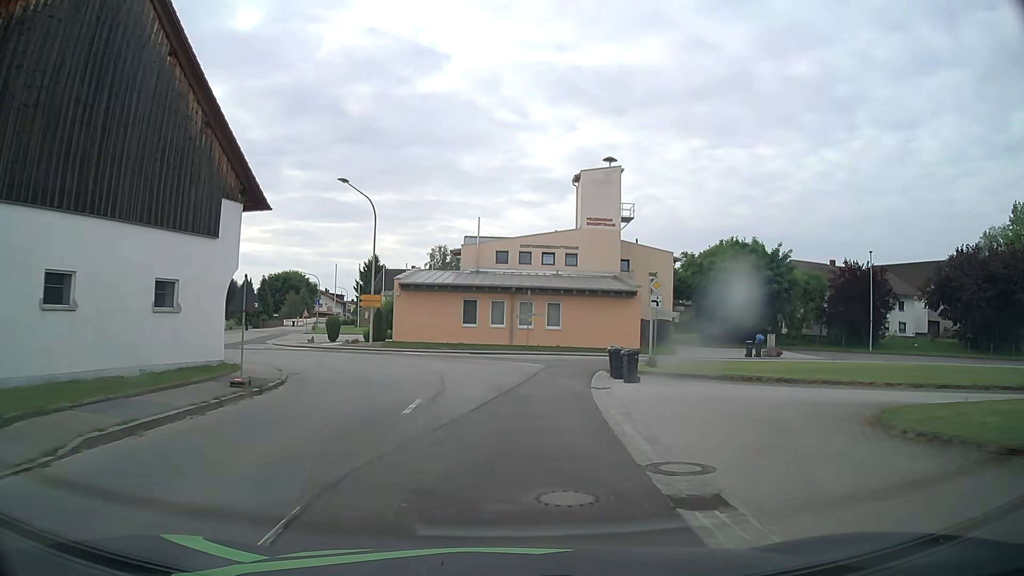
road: tertiary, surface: asphalt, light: Day
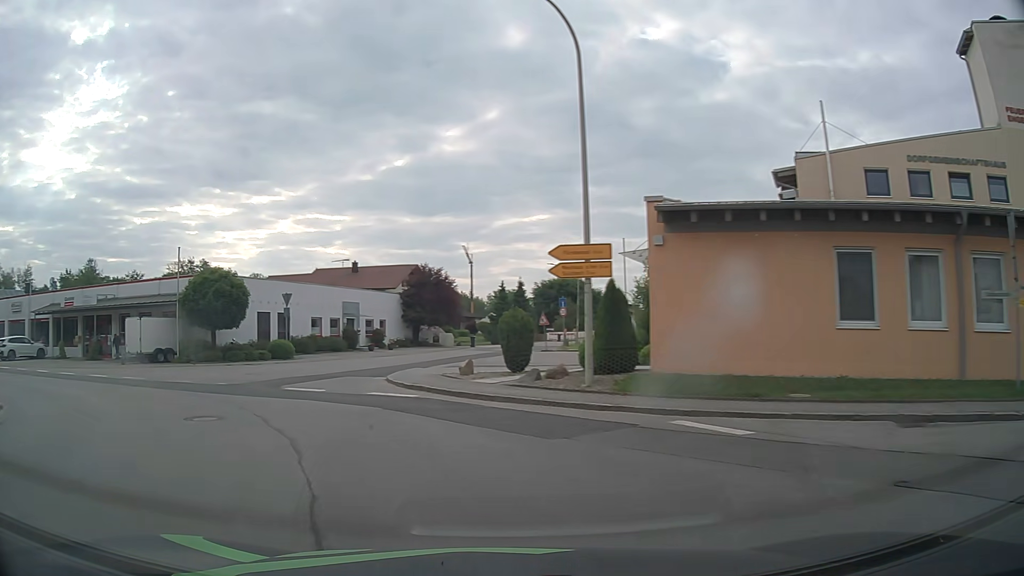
(-2.5, +25.6) m; -25°
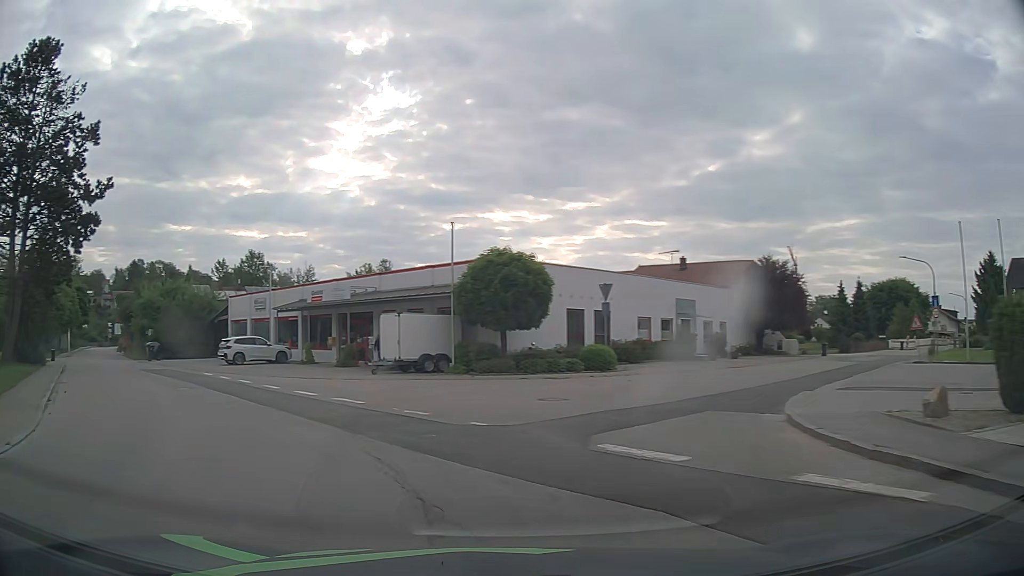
(-2.3, +9.2) m; -27°
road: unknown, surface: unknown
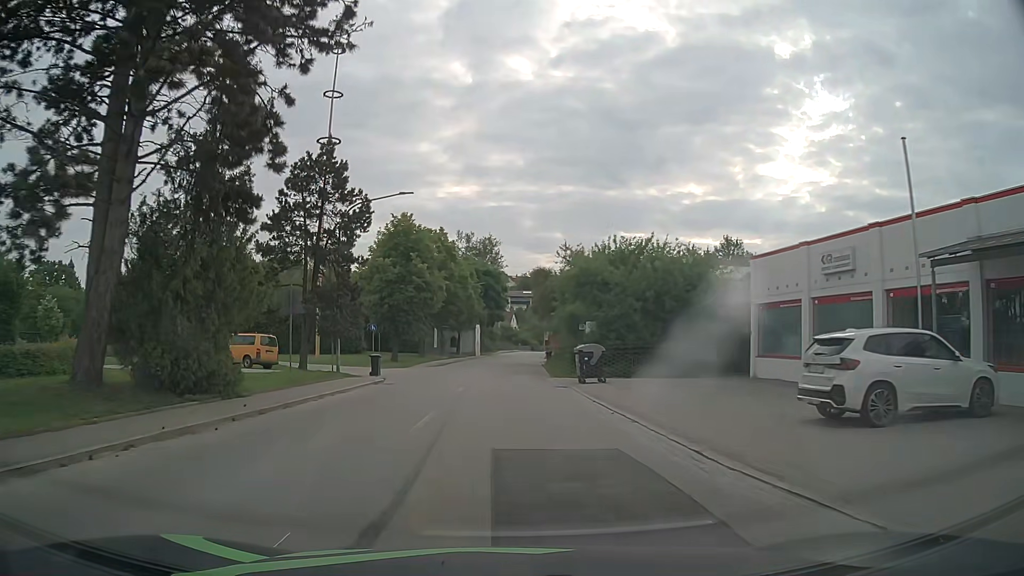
(-13.1, +25.5) m; -39°
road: tertiary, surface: asphalt
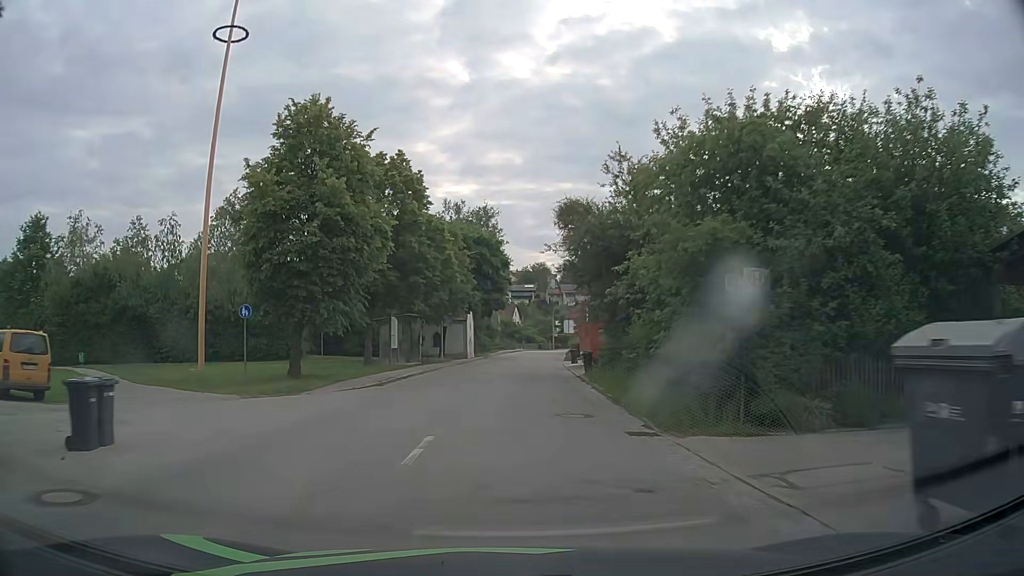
(-0.2, +22.0) m; 0°
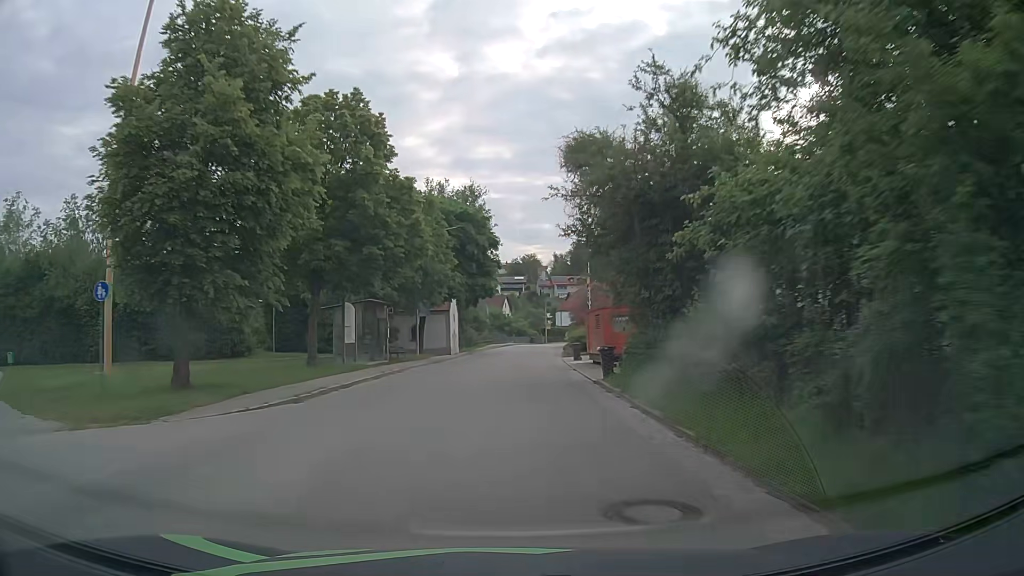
(+0.1, +7.8) m; +1°
(0, +10) (0, +20) (0, +30) (+1, +40) (+2, +50) (+2, +60) (+3, +70) (+4, +80) (+6, +90) (+9, +99) m
